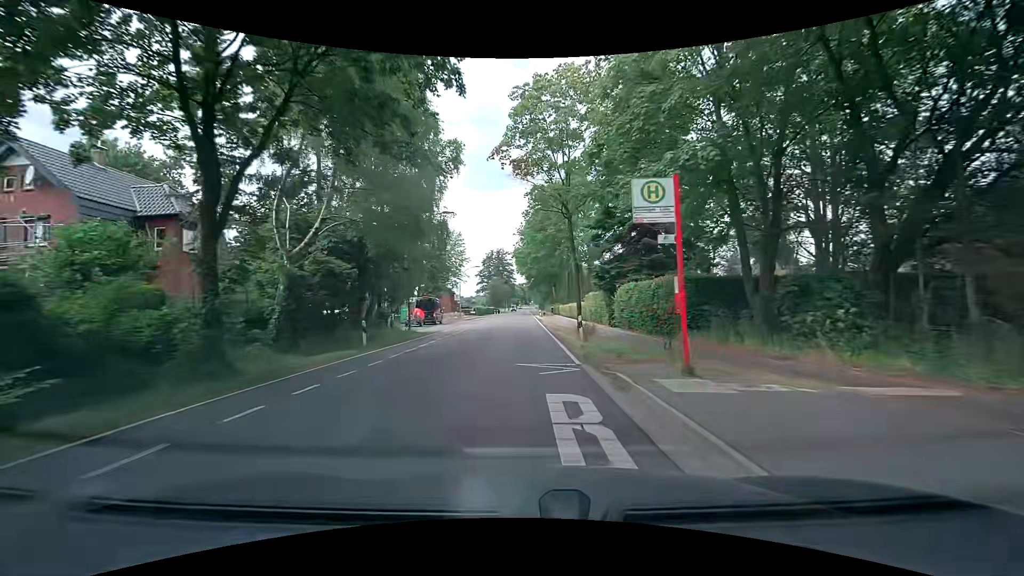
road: tertiary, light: Day
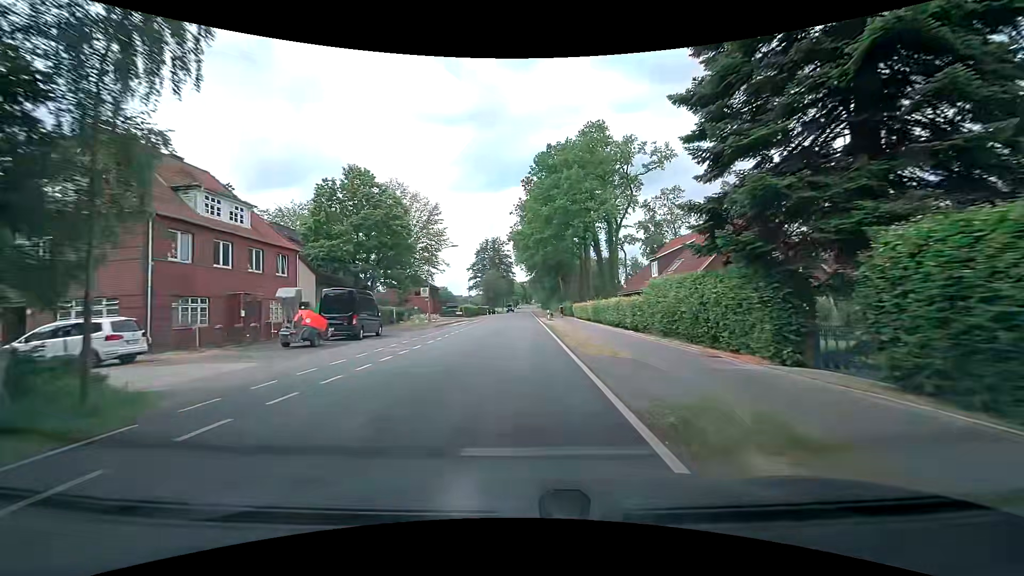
(+0.1, +22.9) m; +1°
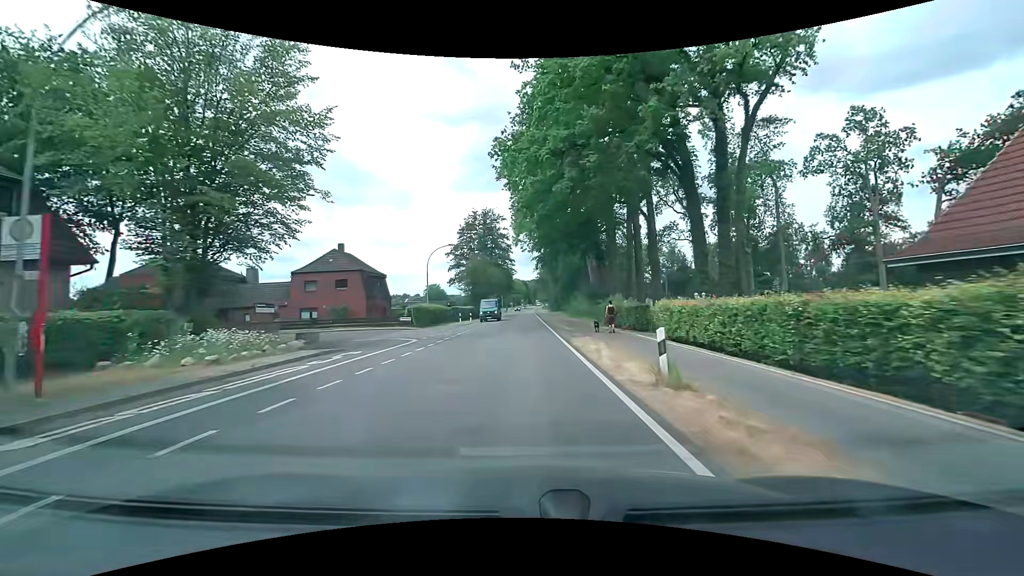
(-0.4, +38.1) m; -1°
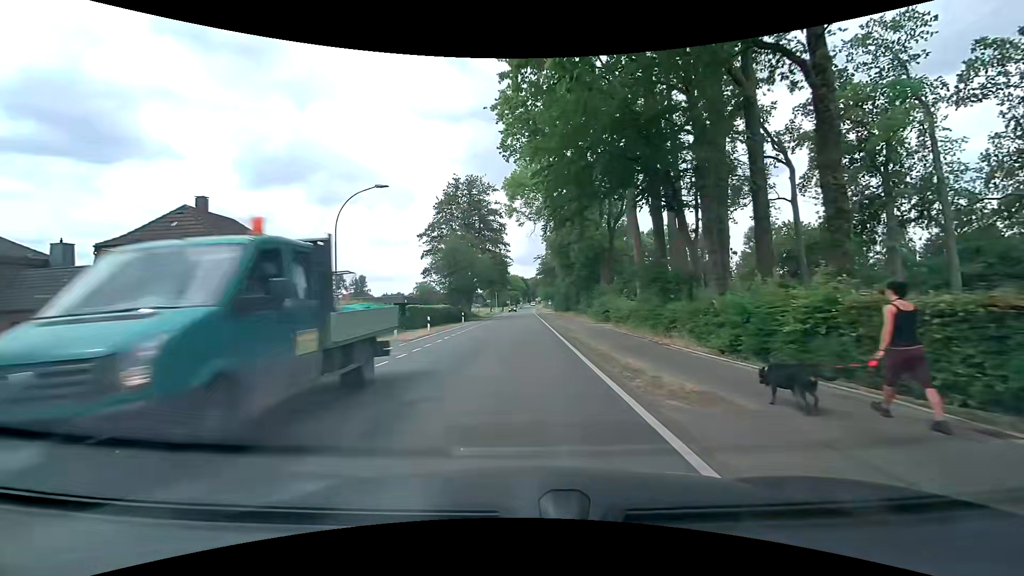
(0.0, +22.8) m; 0°
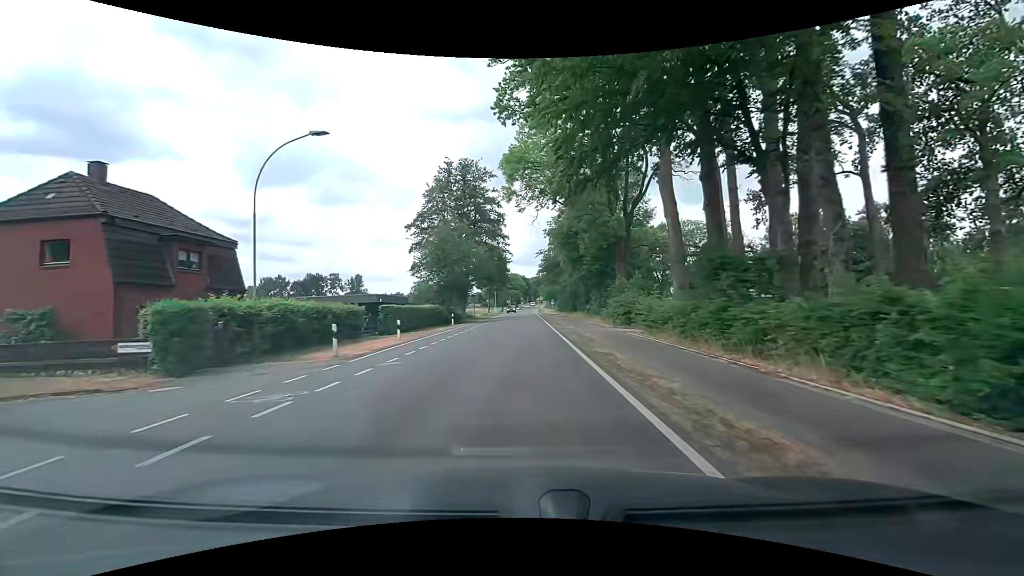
(0.0, +7.6) m; 0°
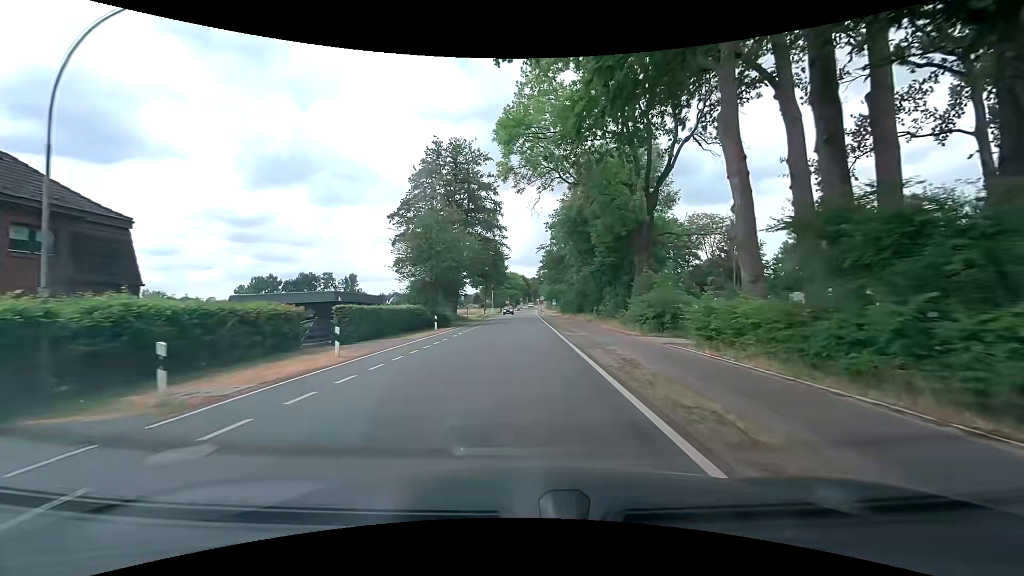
(0.0, +7.6) m; 0°
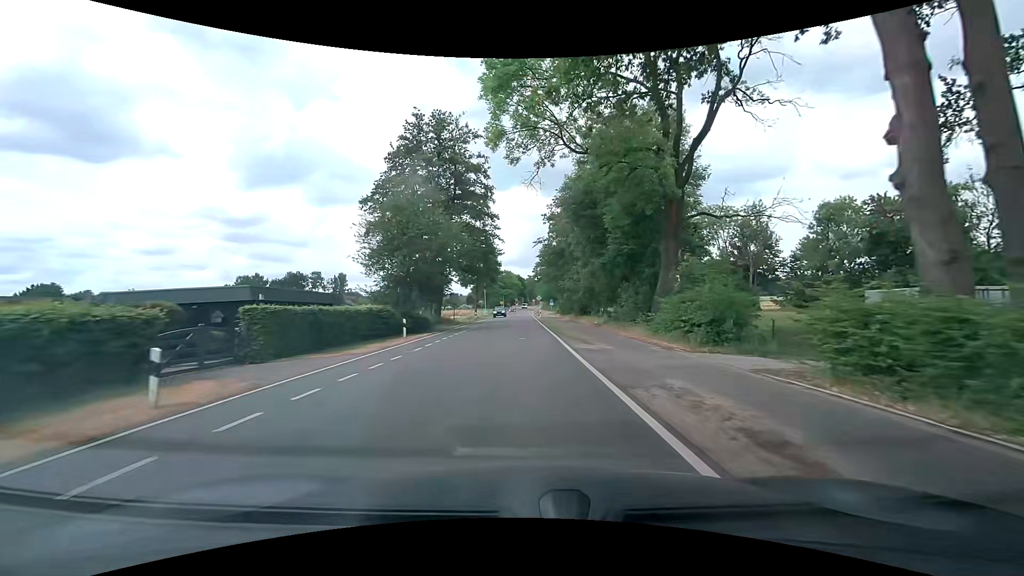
(0.0, +7.6) m; 0°
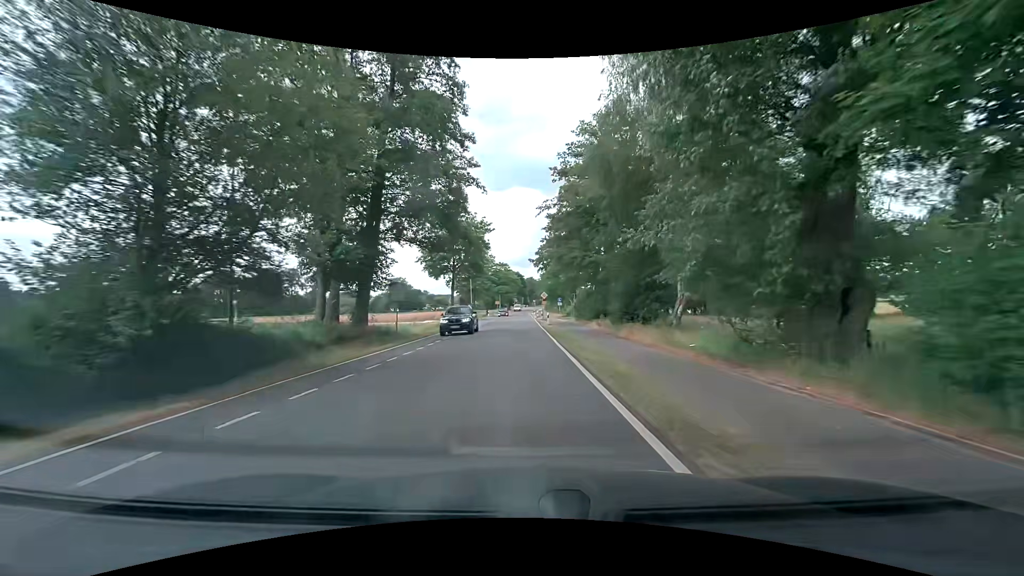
(+0.3, +22.8) m; +1°
(0, +10) (0, +20) (0, +30) (0, +40) (0, +50) (0, +60) (-1, +70) (-1, +80) (-1, +90) (-1, +100) m
